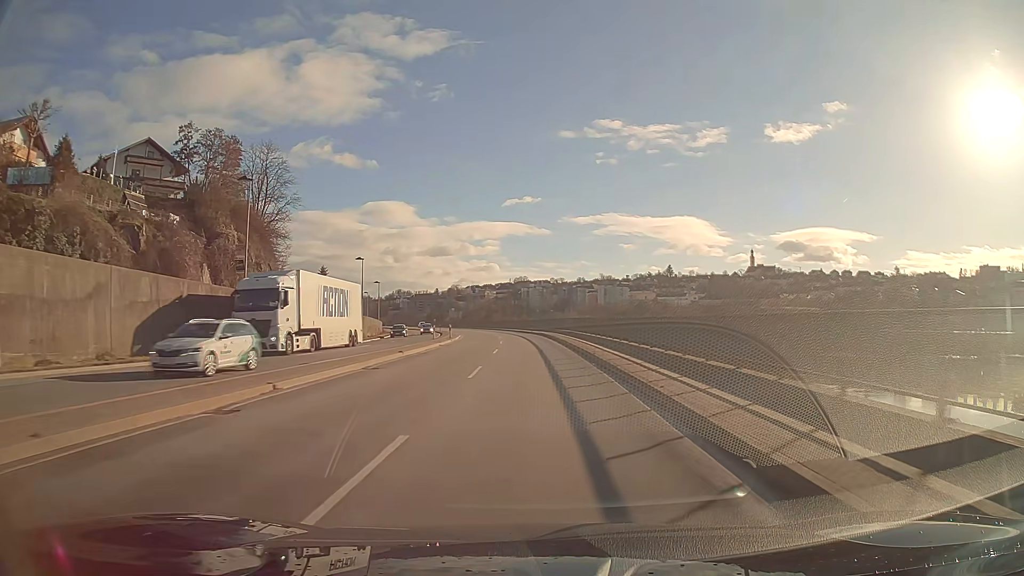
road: primary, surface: asphalt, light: Day
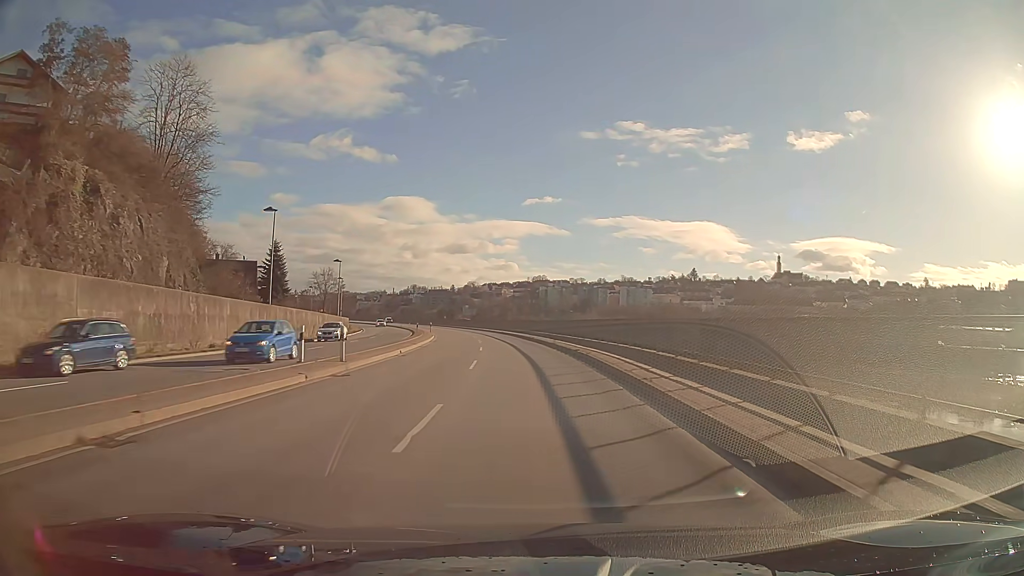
(-0.4, +33.3) m; -2°
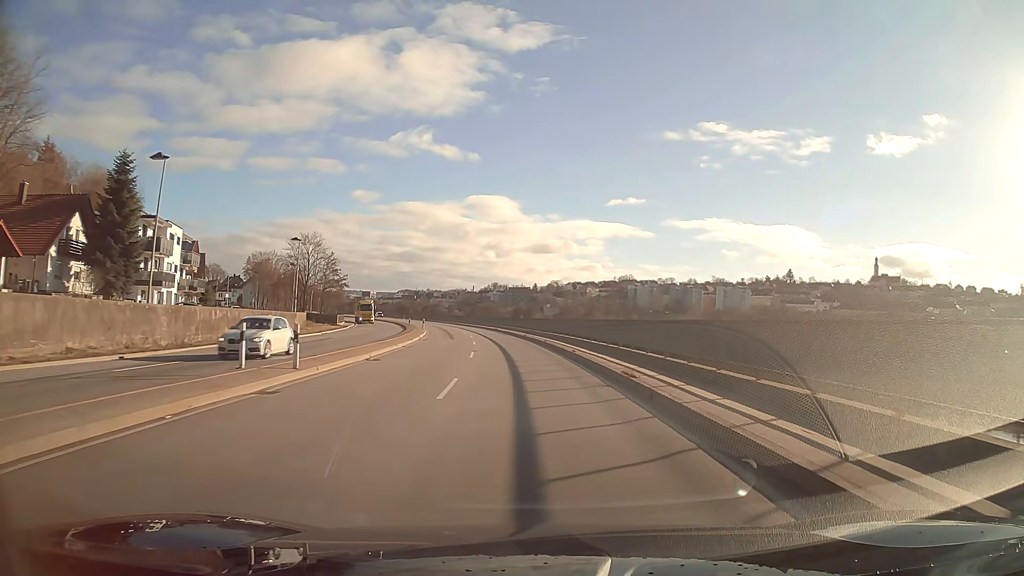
(-3.2, +55.5) m; -7°
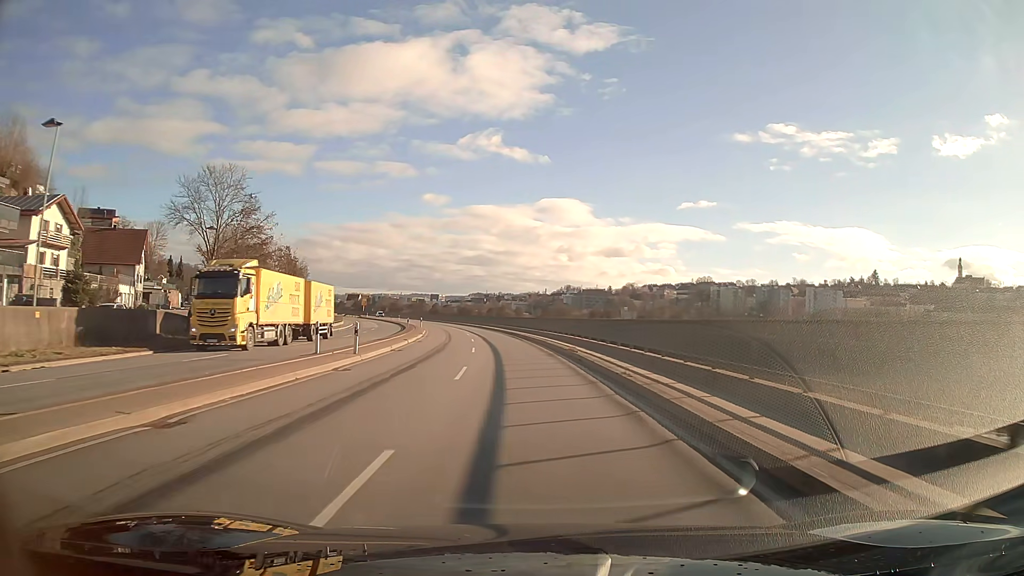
(-2.4, +44.5) m; -6°
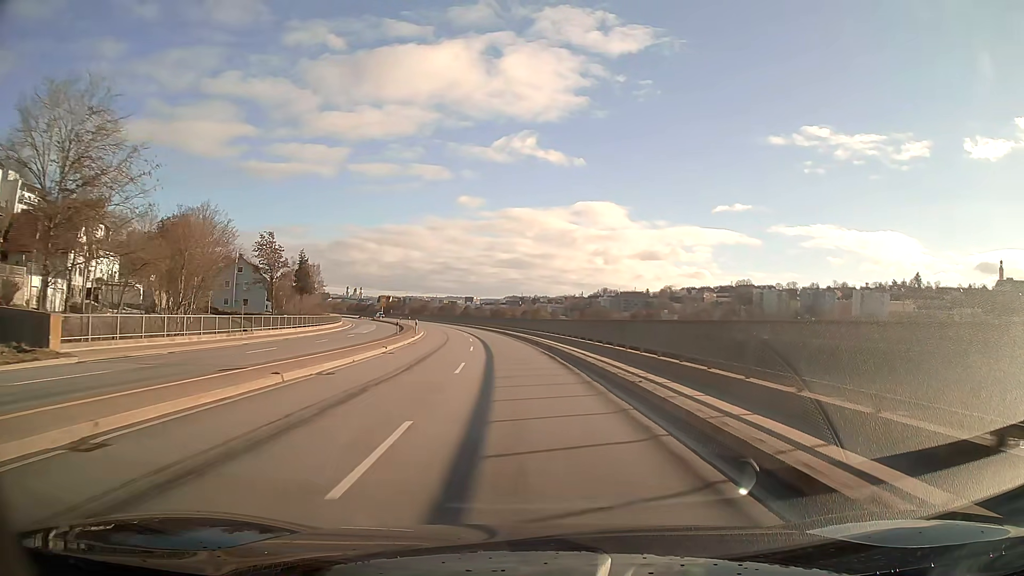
(-0.6, +22.3) m; -3°
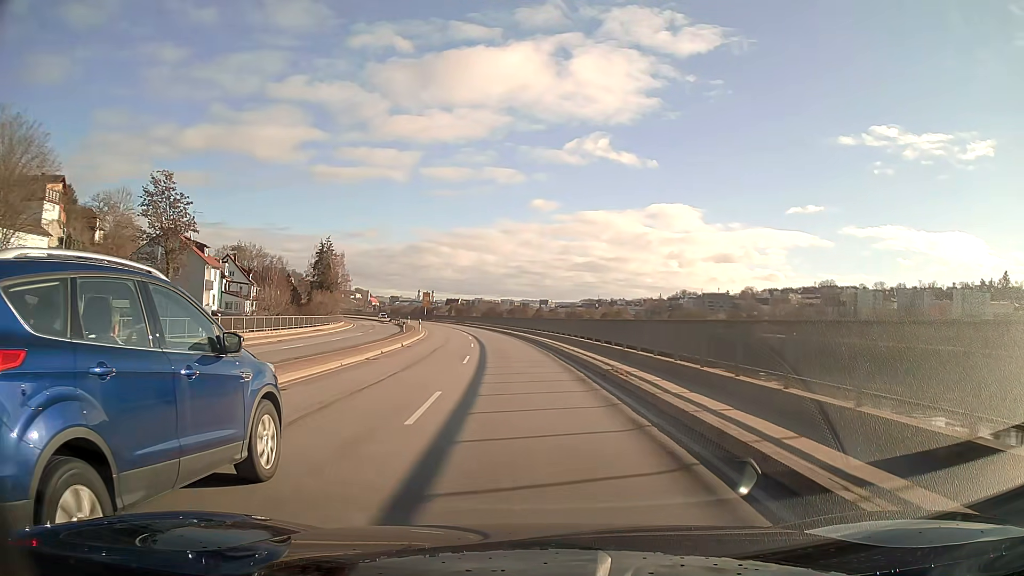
(-2.4, +44.4) m; -6°
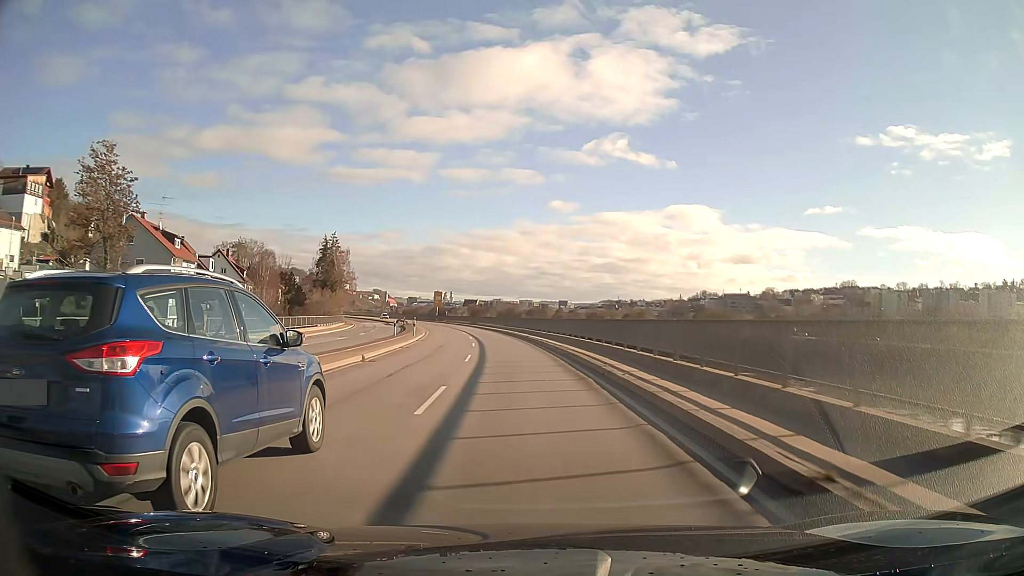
(-0.2, +11.1) m; -2°
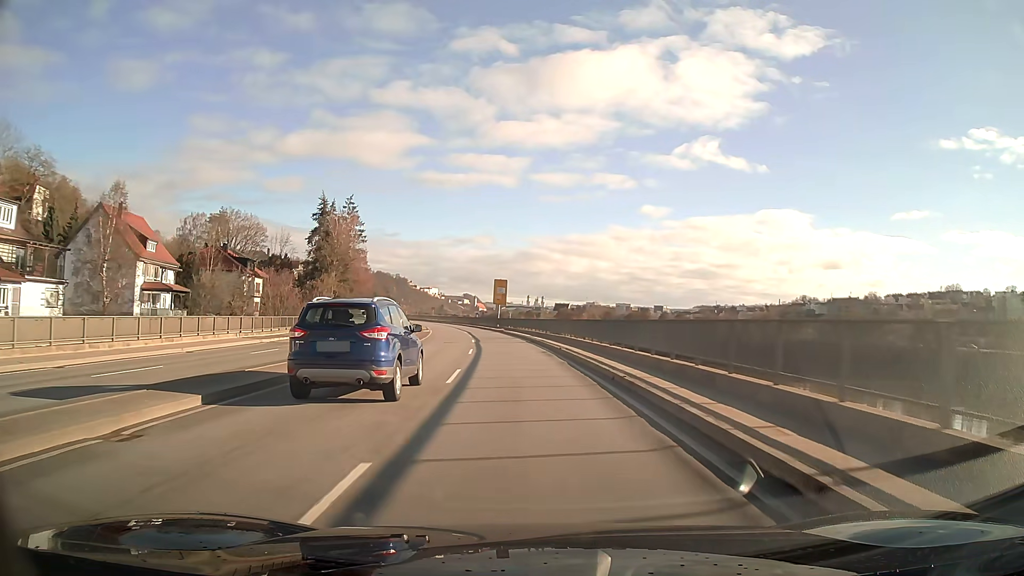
(-3.7, +55.5) m; -8°
